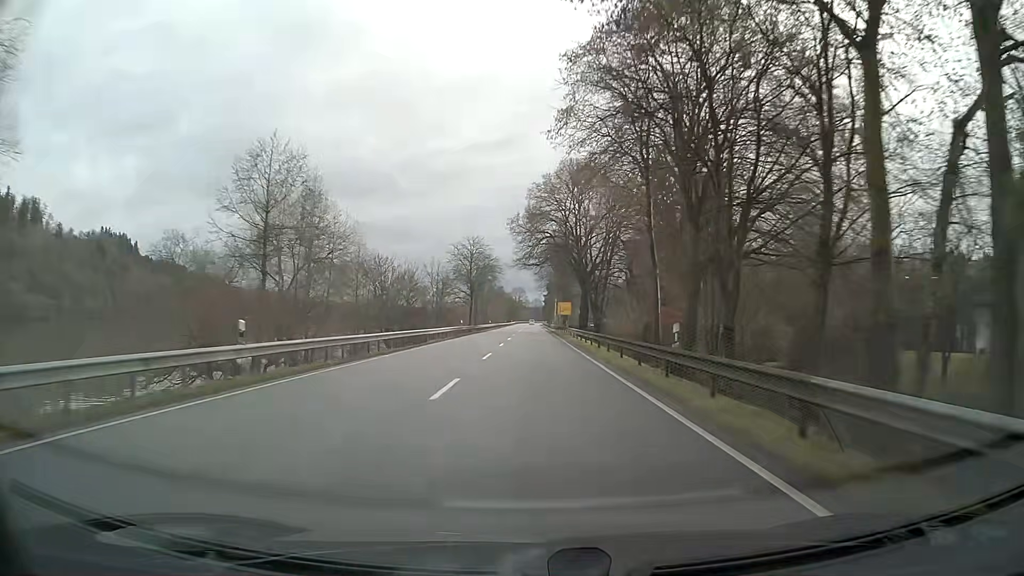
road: primary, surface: asphalt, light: Day
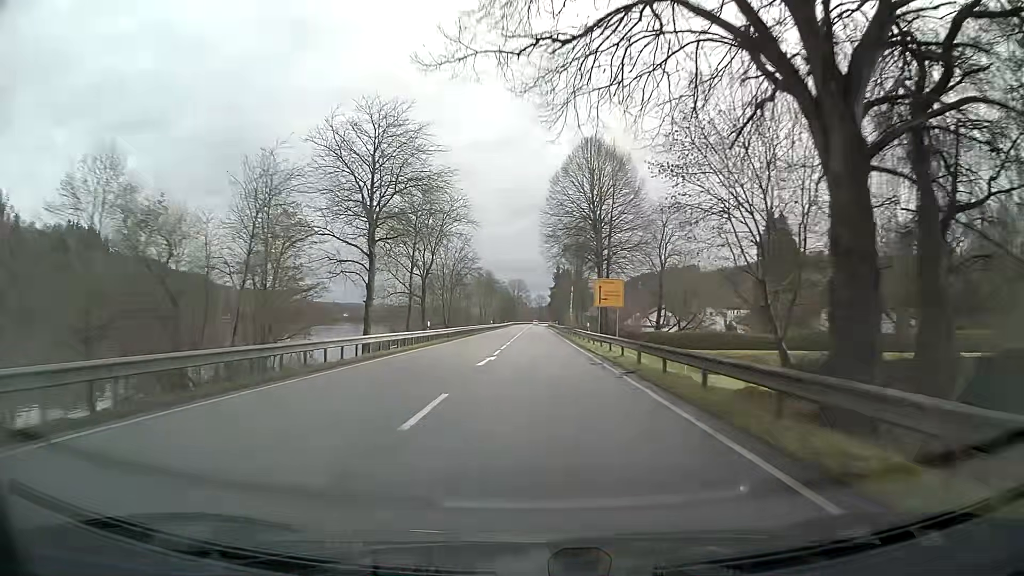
(0.0, +63.2) m; 0°
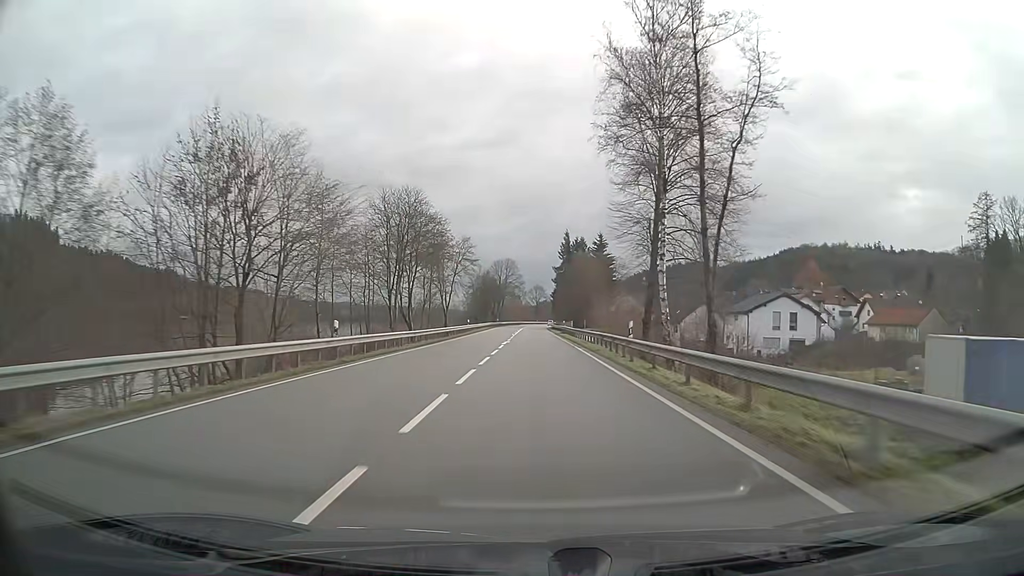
(+0.3, +79.1) m; 0°
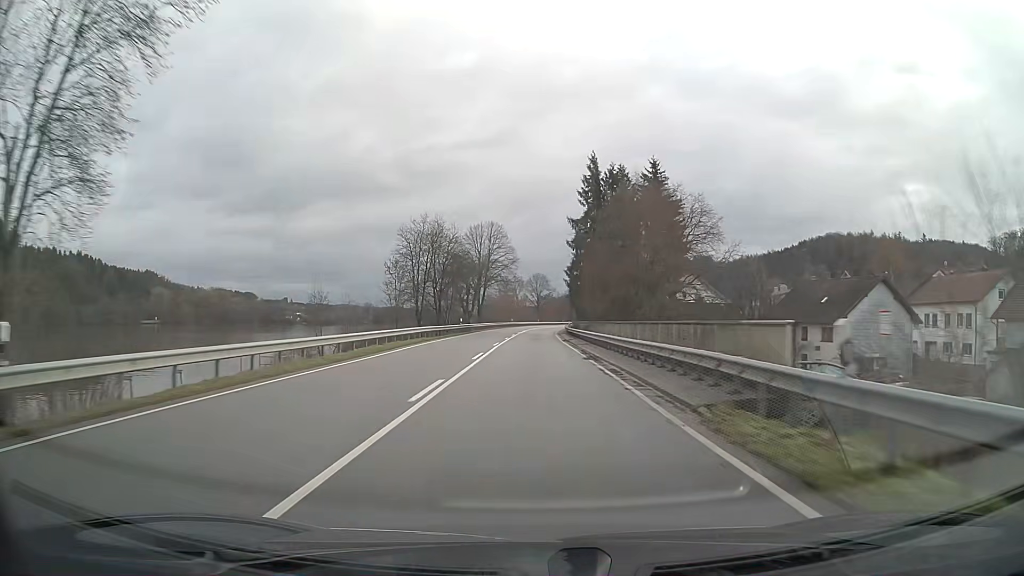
(+0.1, +63.3) m; 0°
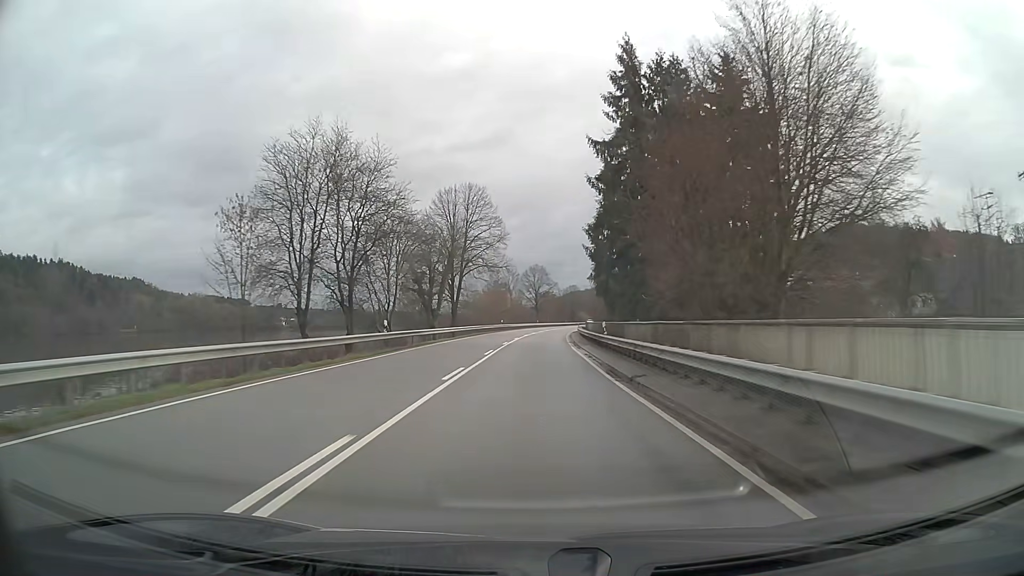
(0.0, +31.7) m; 0°
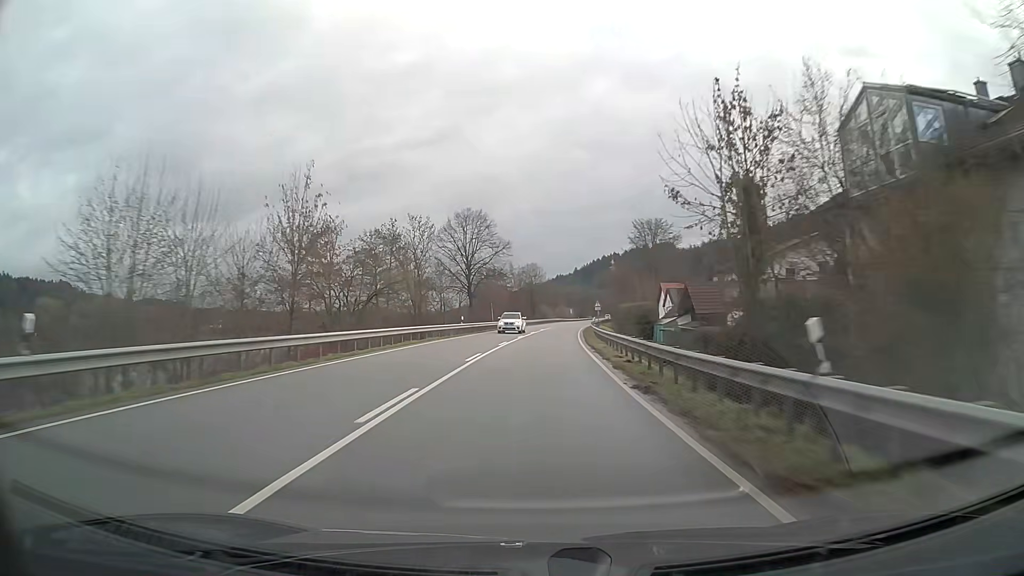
(+2.4, +79.0) m; +4°
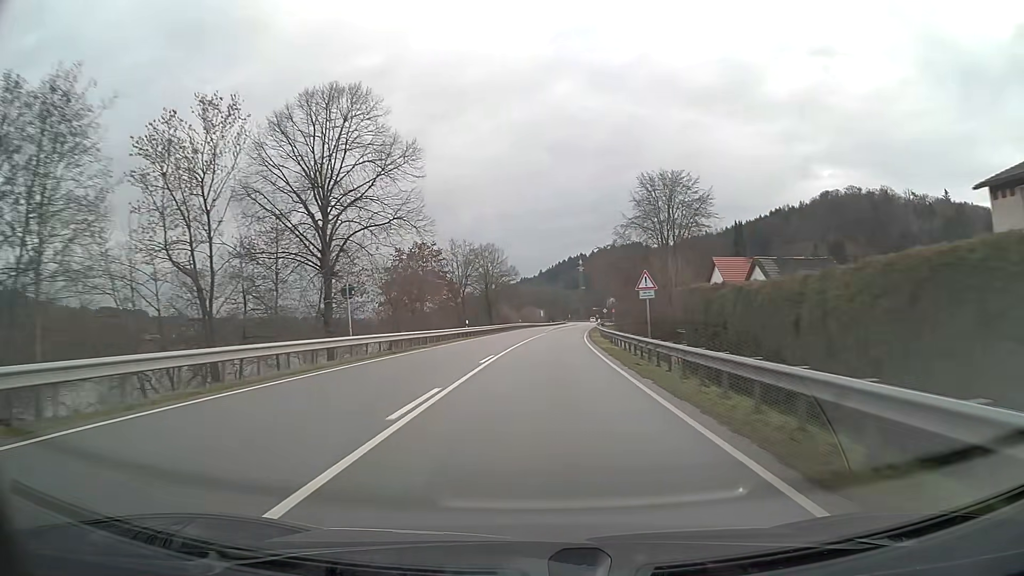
(+1.3, +47.4) m; +3°
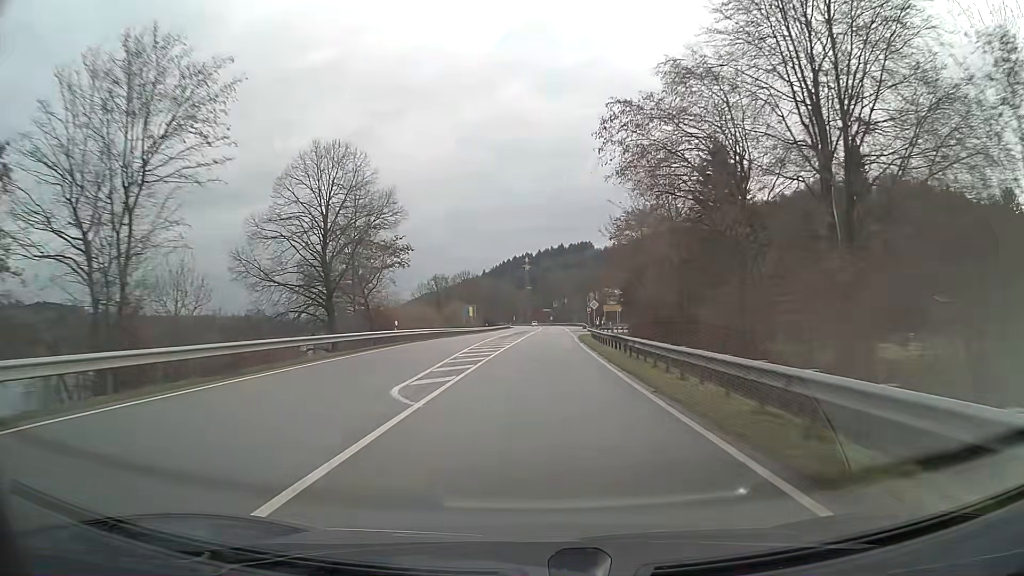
(+2.6, +63.1) m; +4°
(0, +10) (0, +20) (0, +30) (+1, +40) (+1, +50) (+1, +60) (+1, +70) (+2, +80) (+2, +90) (+2, +100) m
